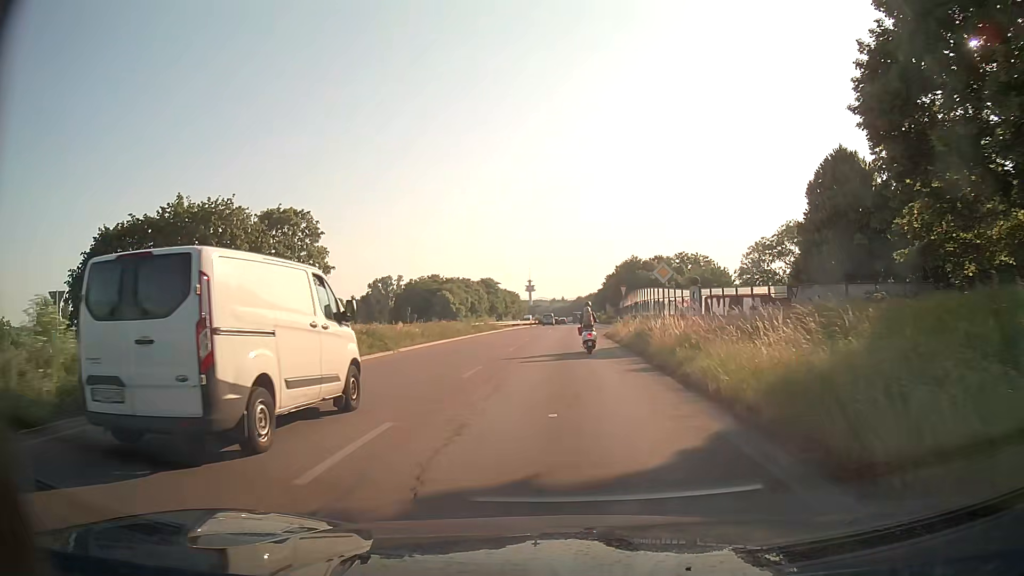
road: trunk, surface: asphalt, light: Day
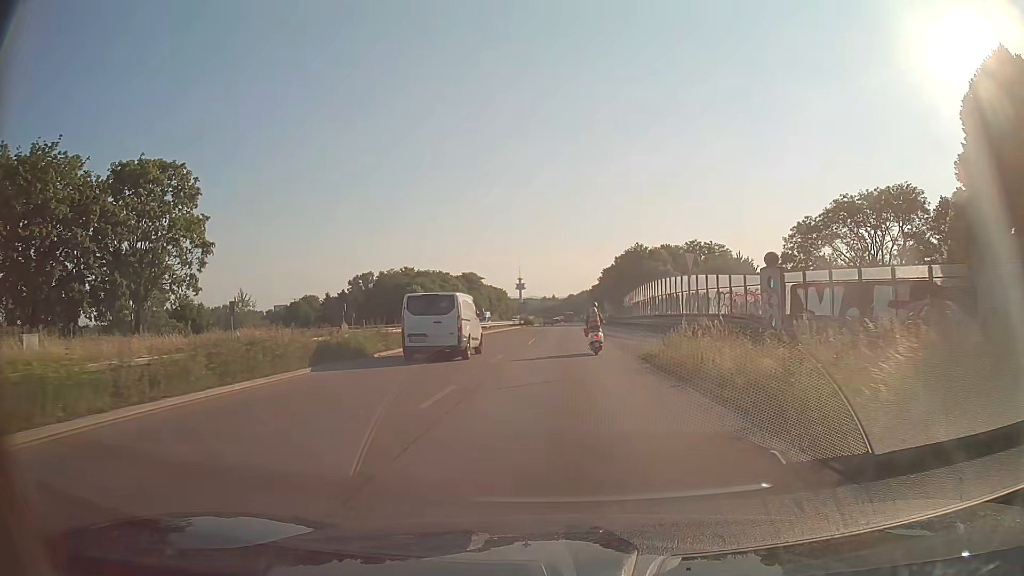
(+0.1, +22.2) m; +1°
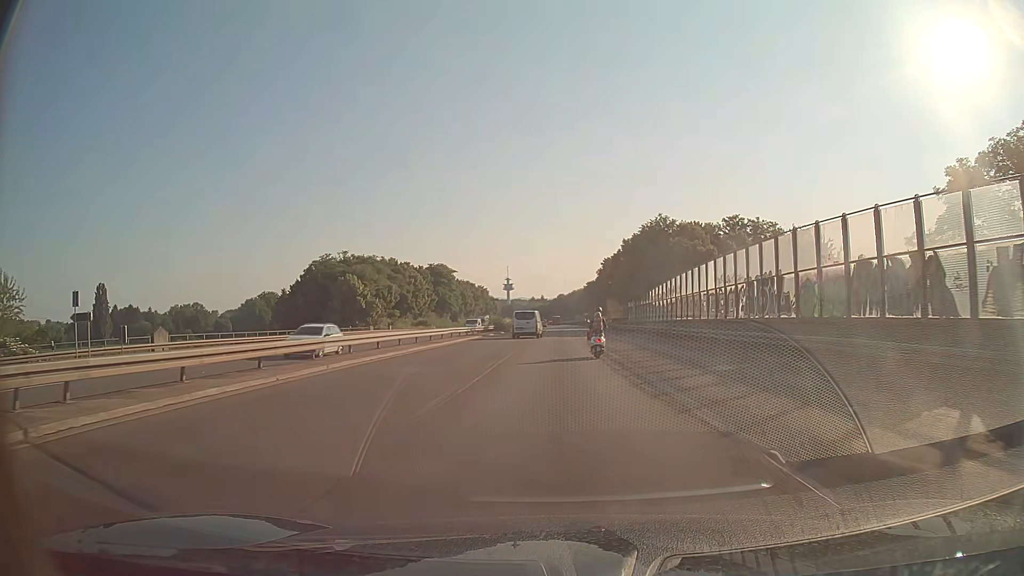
(+0.3, +36.2) m; +1°
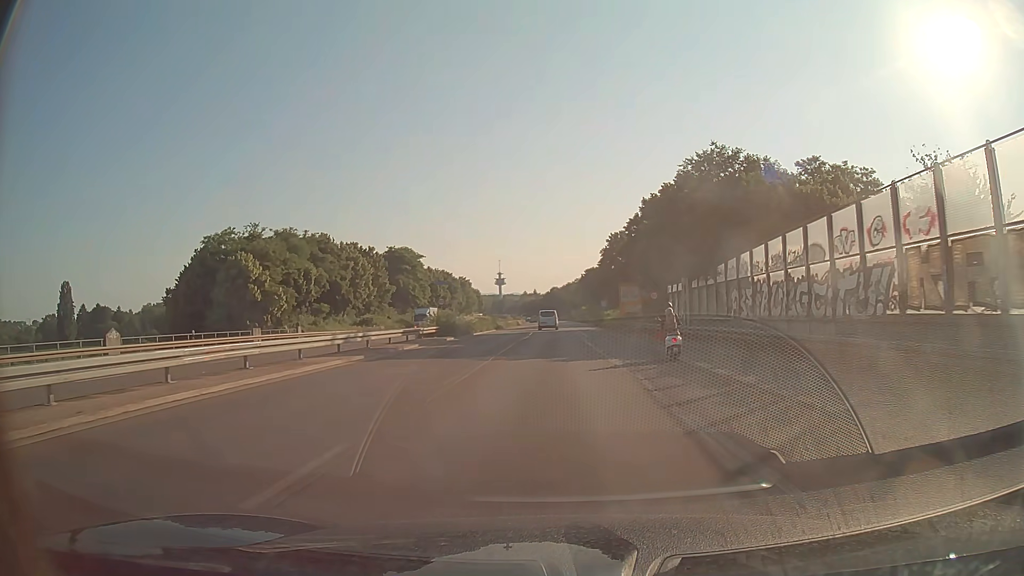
(+0.2, +32.5) m; 0°
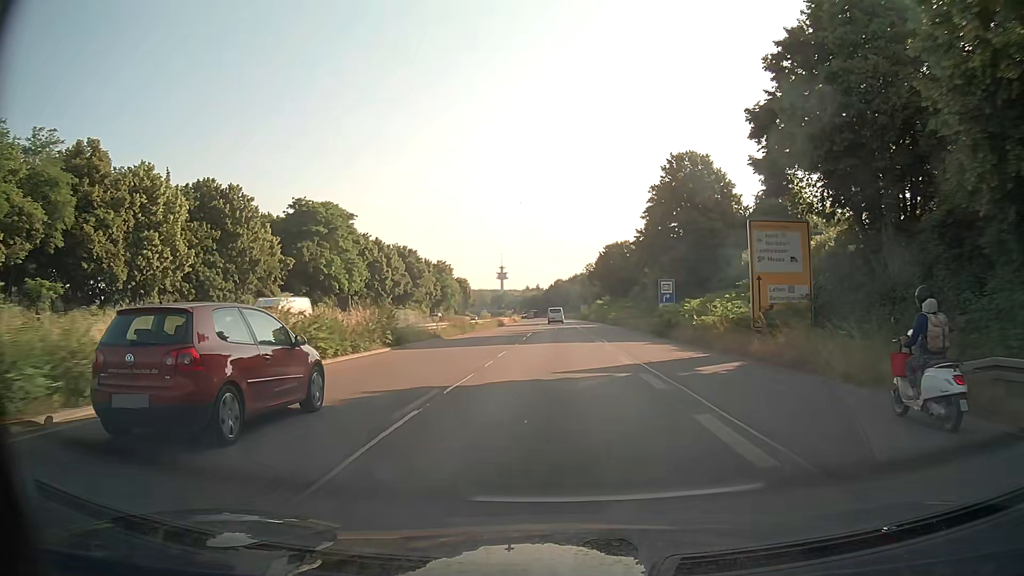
(-0.3, +49.6) m; -1°
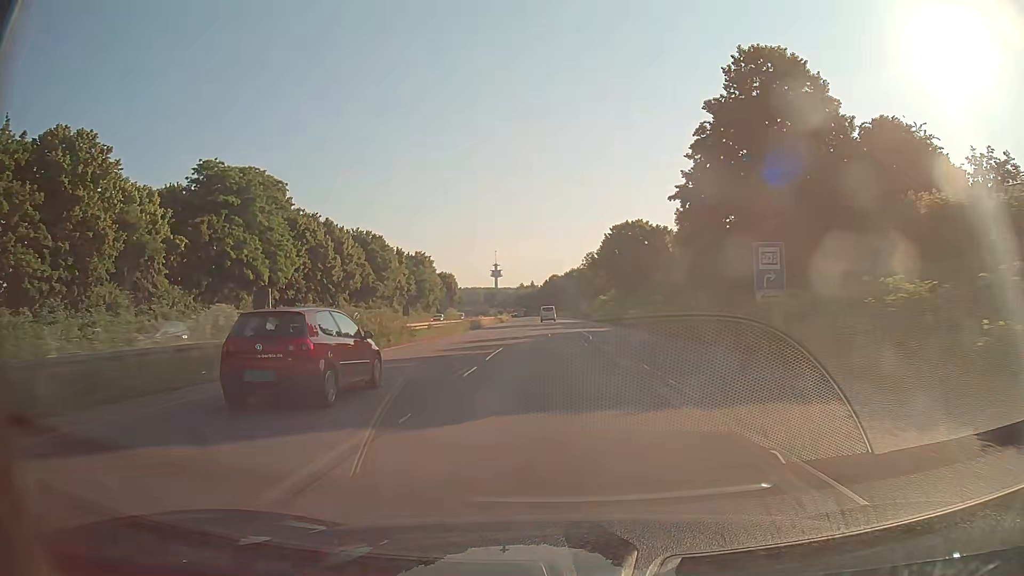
(+0.1, +21.7) m; 0°
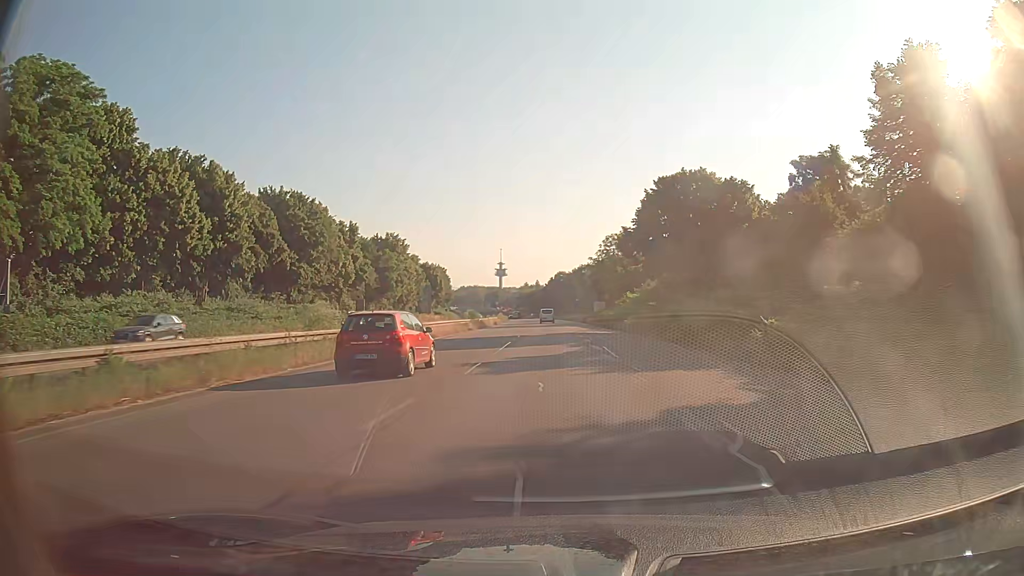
(0.0, +32.7) m; 0°
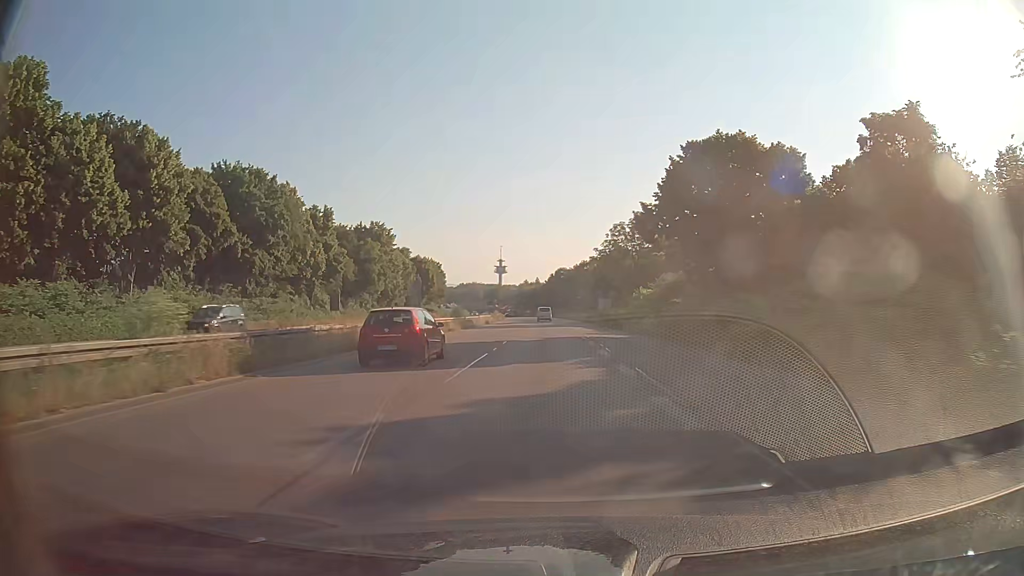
(0.0, +10.9) m; 0°
(0, +10) (0, +20) (0, +30) (+1, +40) (+1, +50) (+1, +60) (+1, +70) (+1, +80) (+1, +90) (+1, +100) m
